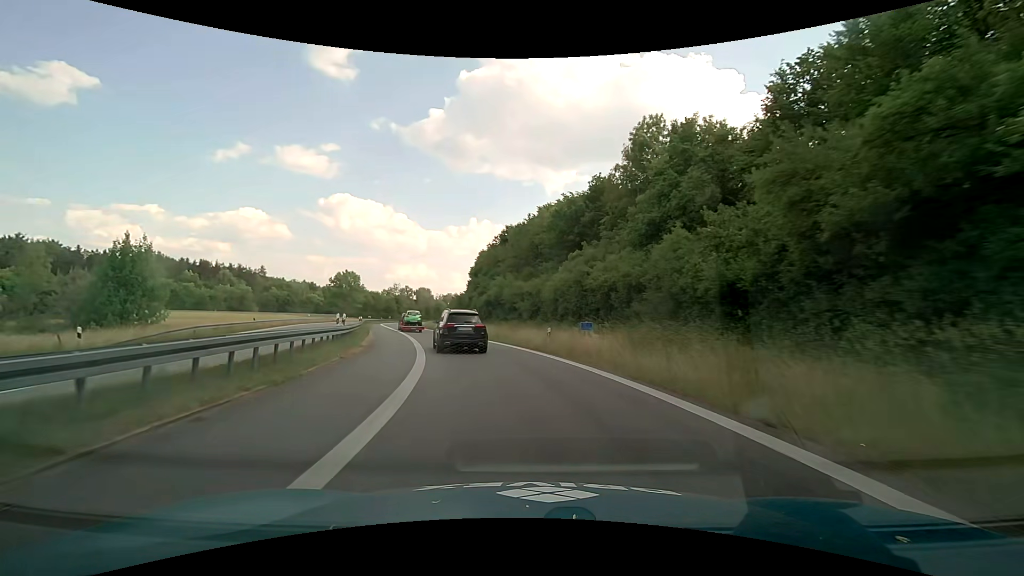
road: motorway_link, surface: asphalt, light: Day
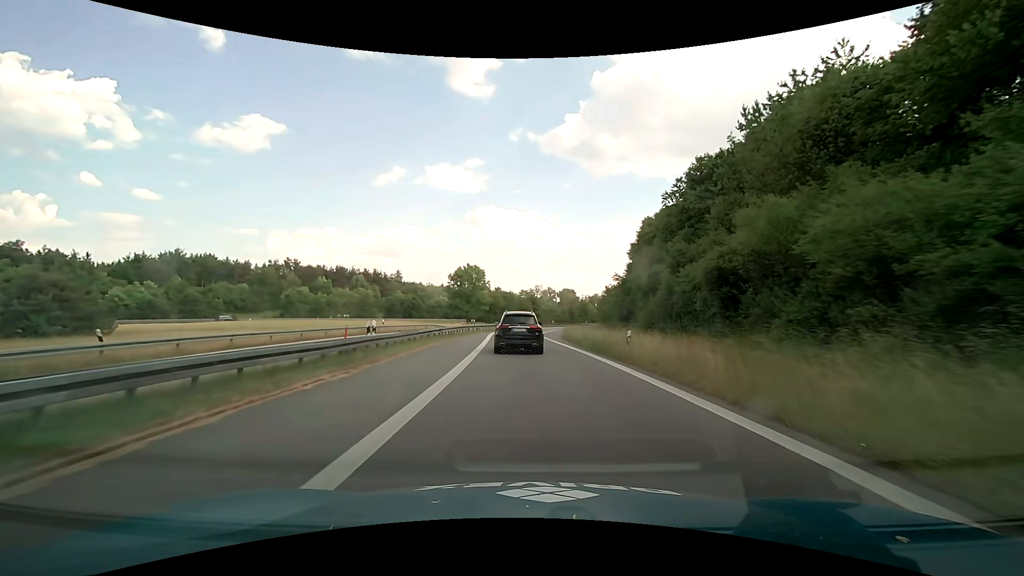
(-5.9, +33.8) m; -17°
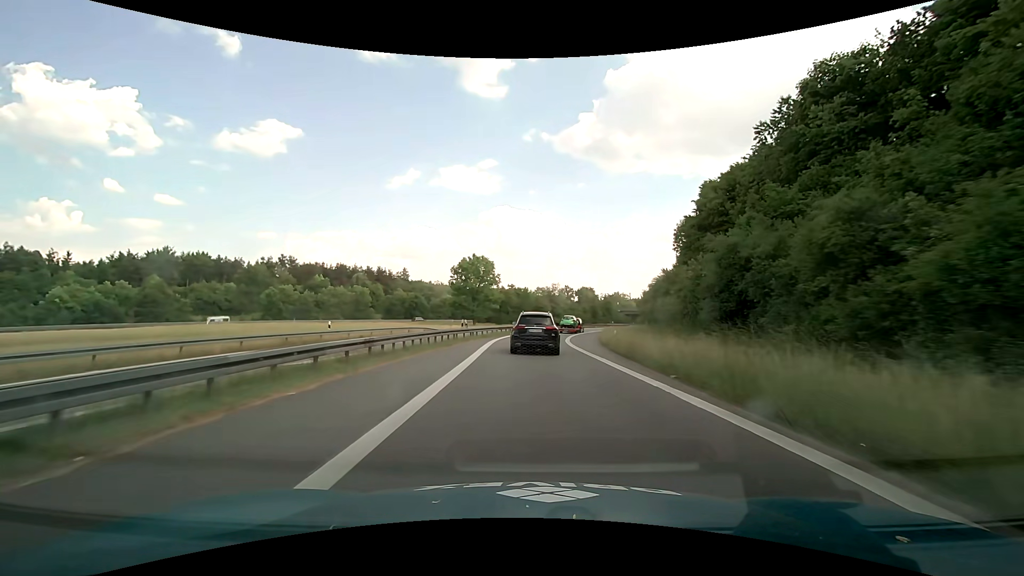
(-0.3, +17.6) m; -2°
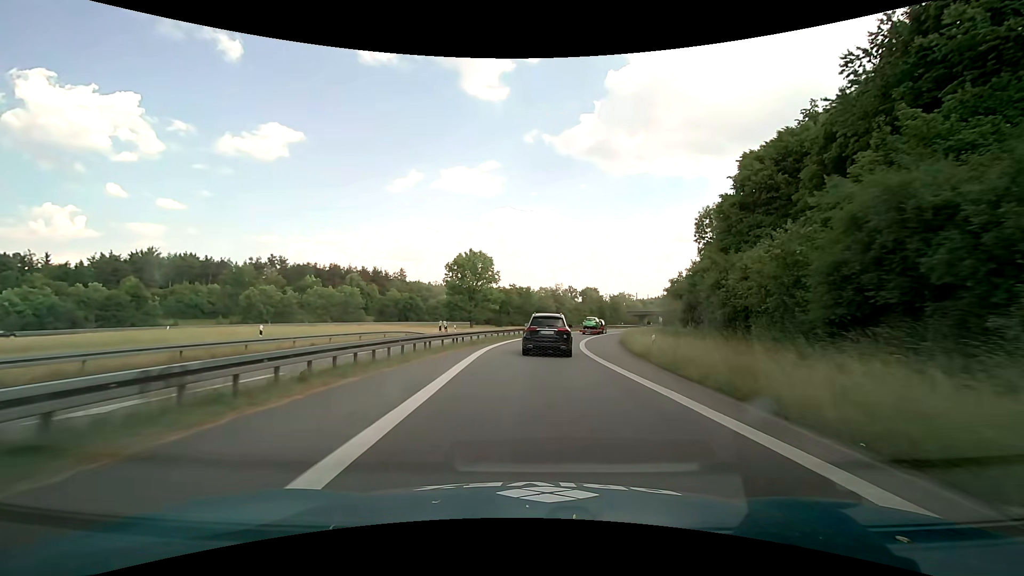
(0.0, +9.0) m; 0°
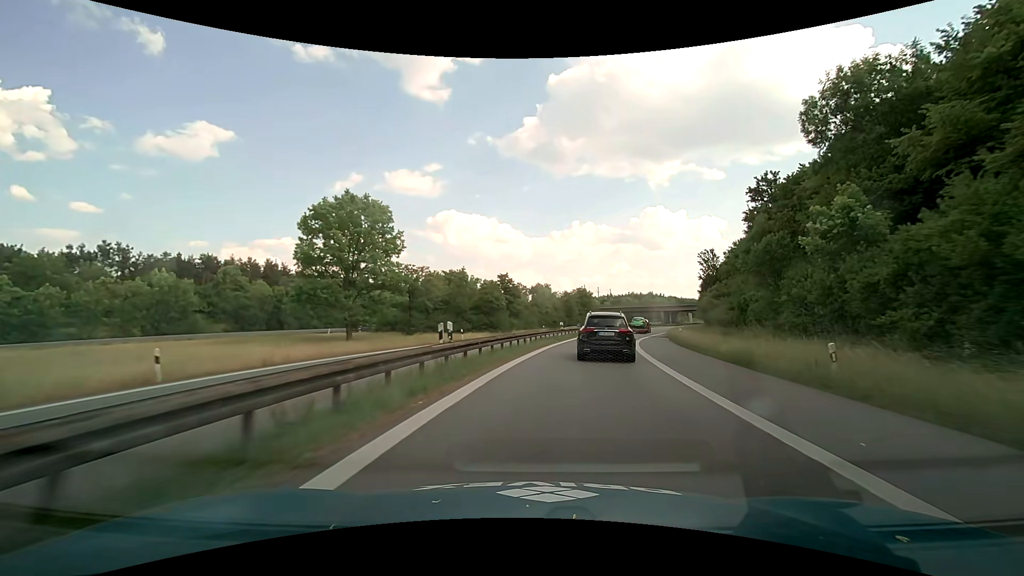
(+1.1, +40.0) m; +6°
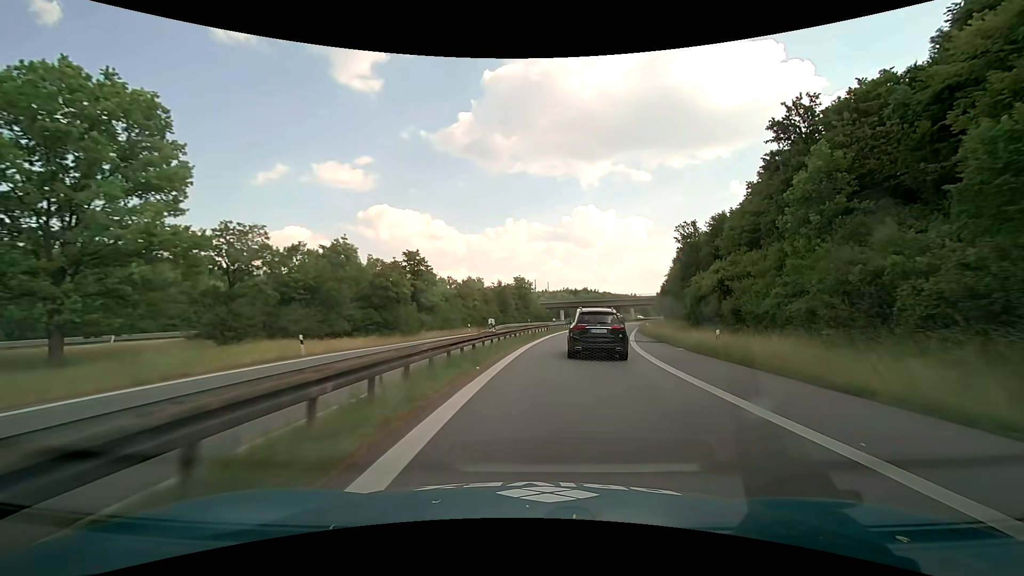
(+1.4, +20.9) m; +8°
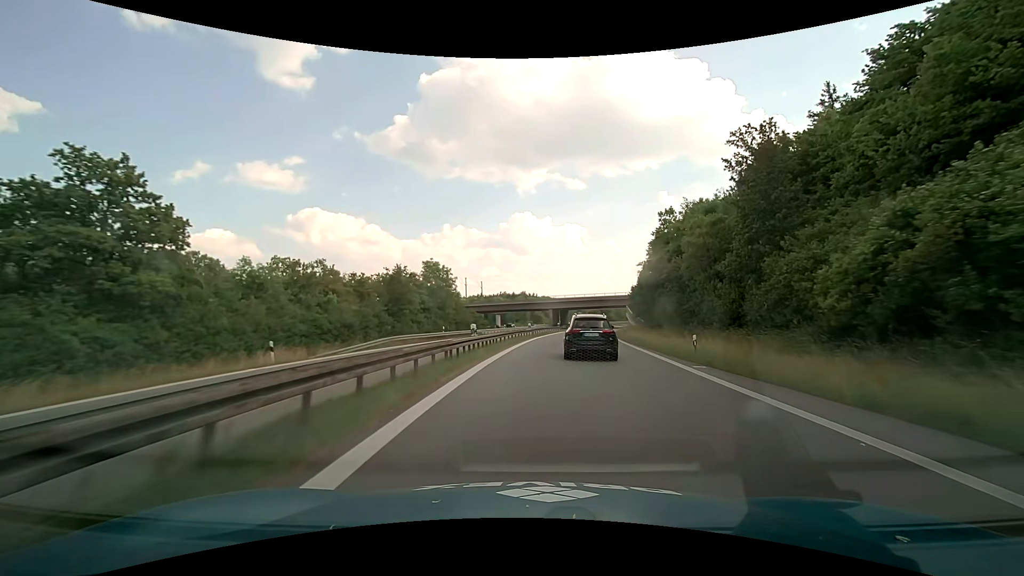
(+2.2, +30.9) m; +7°
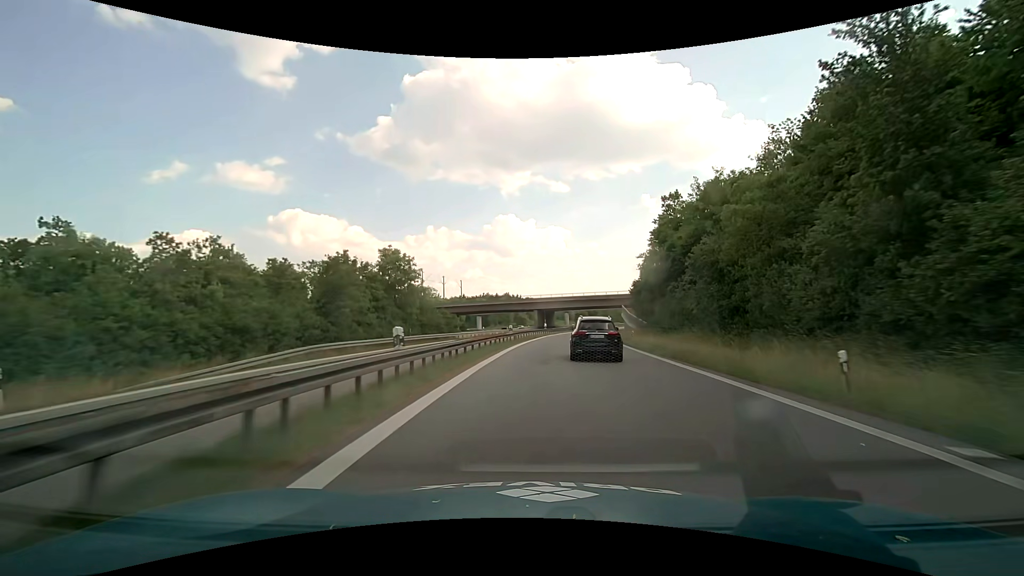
(+0.2, +11.3) m; +2°
(0, +10) (0, +20) (+1, +30) (+1, +40) (+2, +50) (+3, +60) (+5, +70) (+6, +80) (+8, +89) (+10, +99) m
